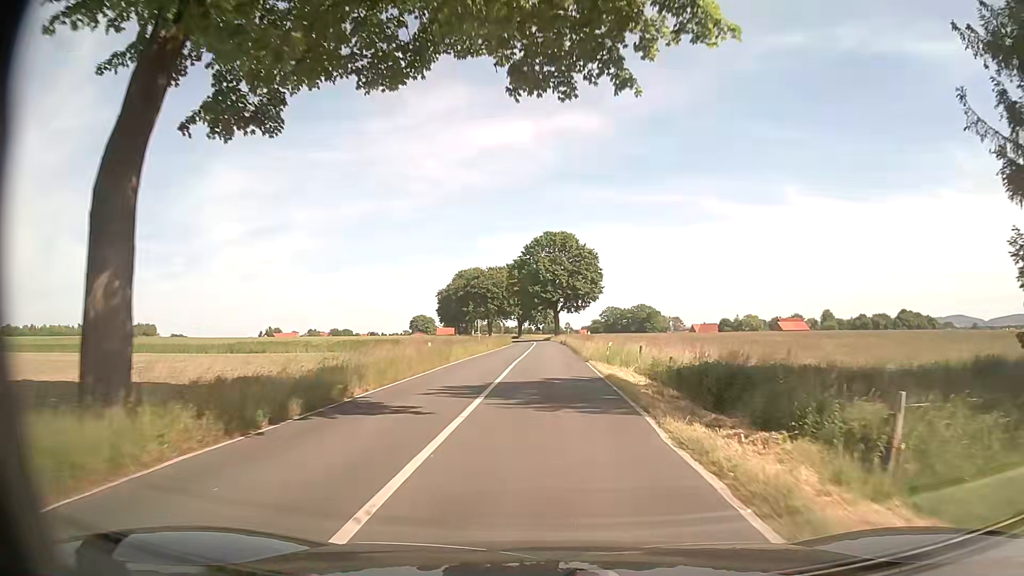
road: secondary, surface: asphalt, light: Day
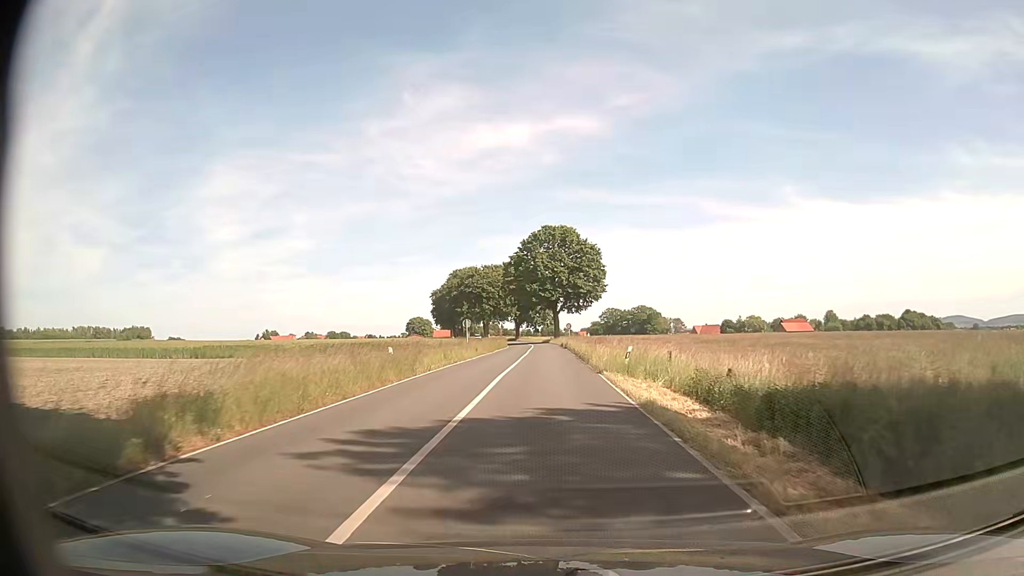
(0.0, +7.8) m; 0°
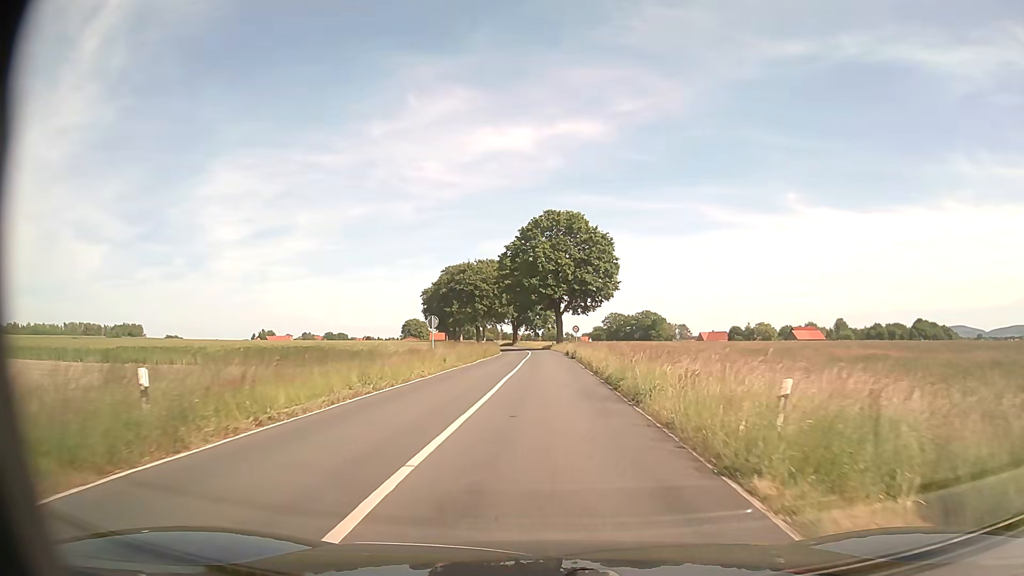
(-0.1, +15.5) m; 0°
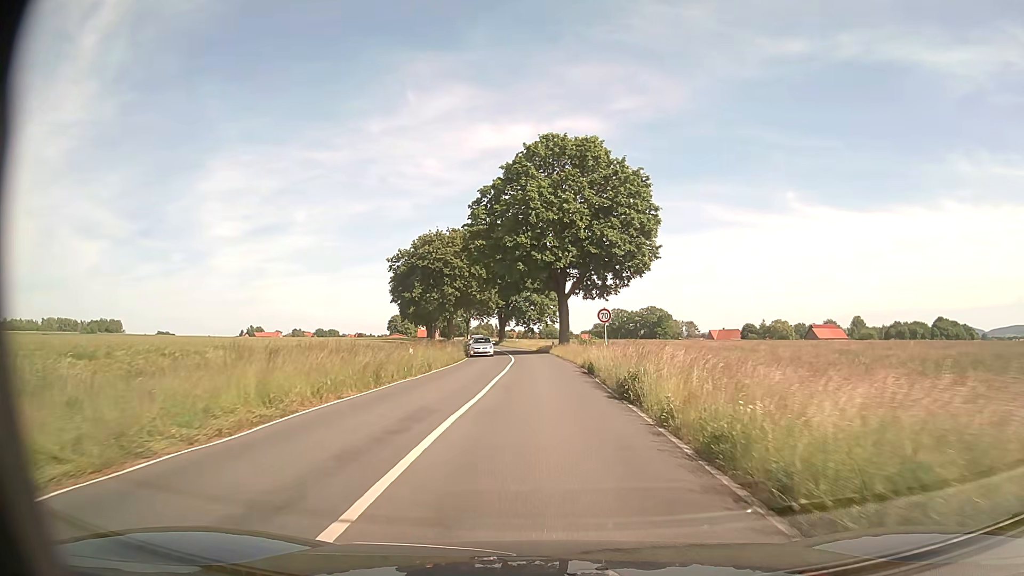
(+0.1, +31.0) m; 0°
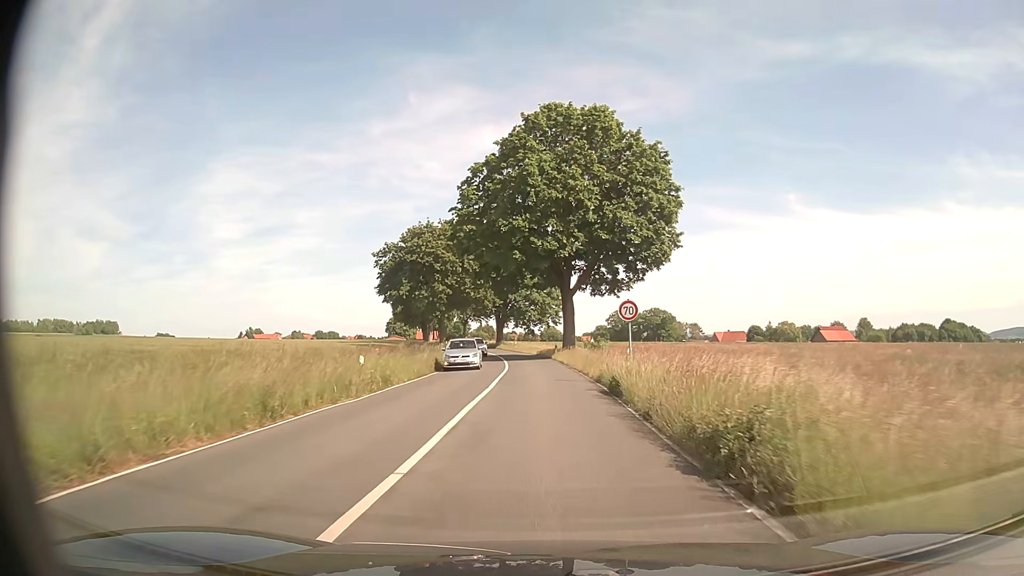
(0.0, +7.8) m; 0°
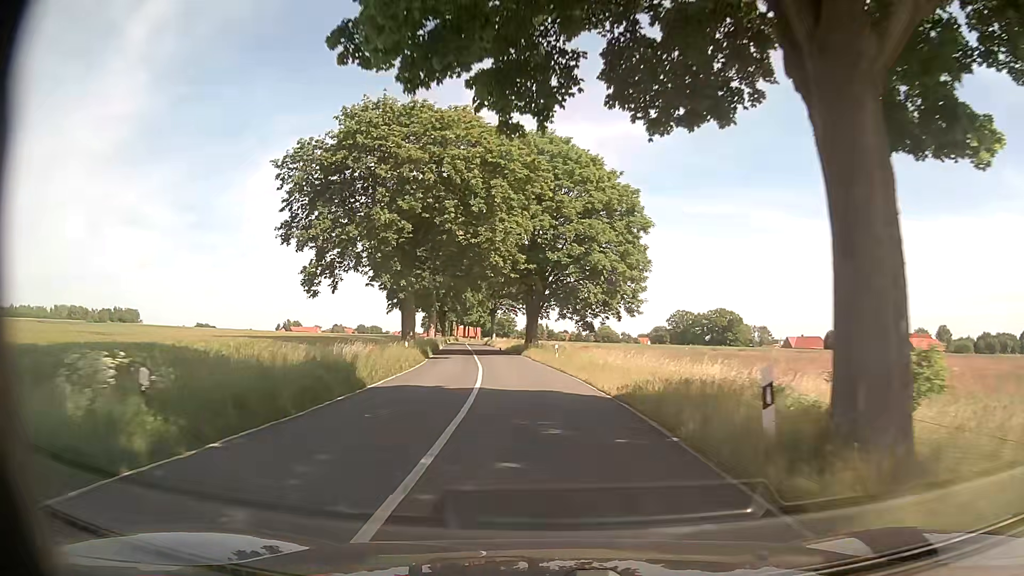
(-1.0, +39.5) m; -4°
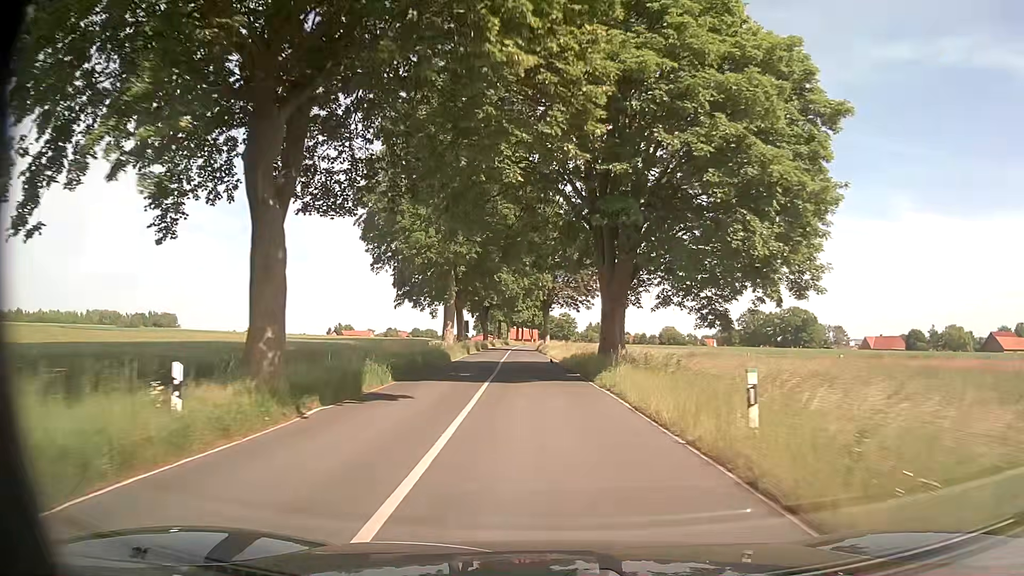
(-1.1, +25.5) m; -5°
